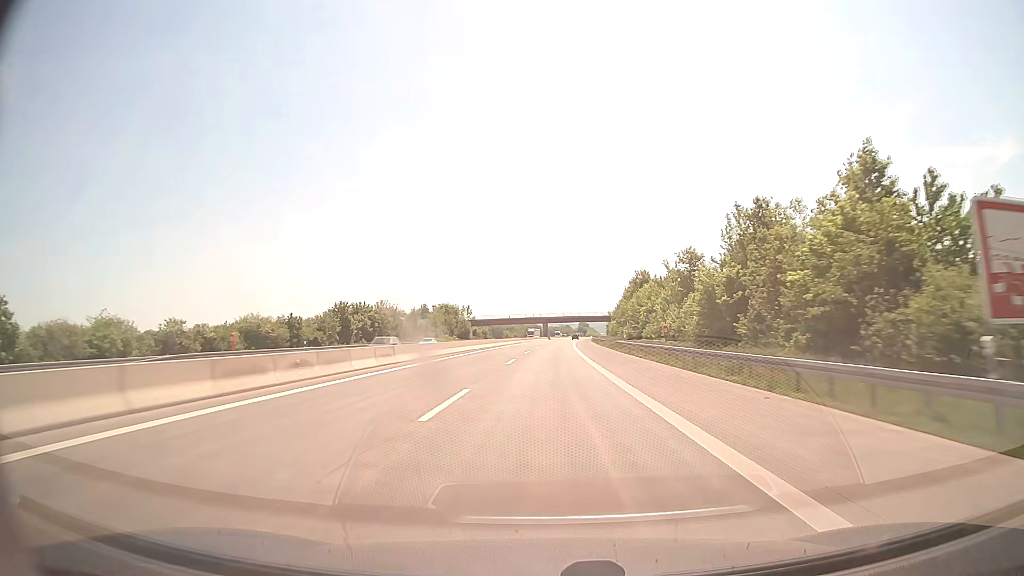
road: motorway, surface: concrete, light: Day
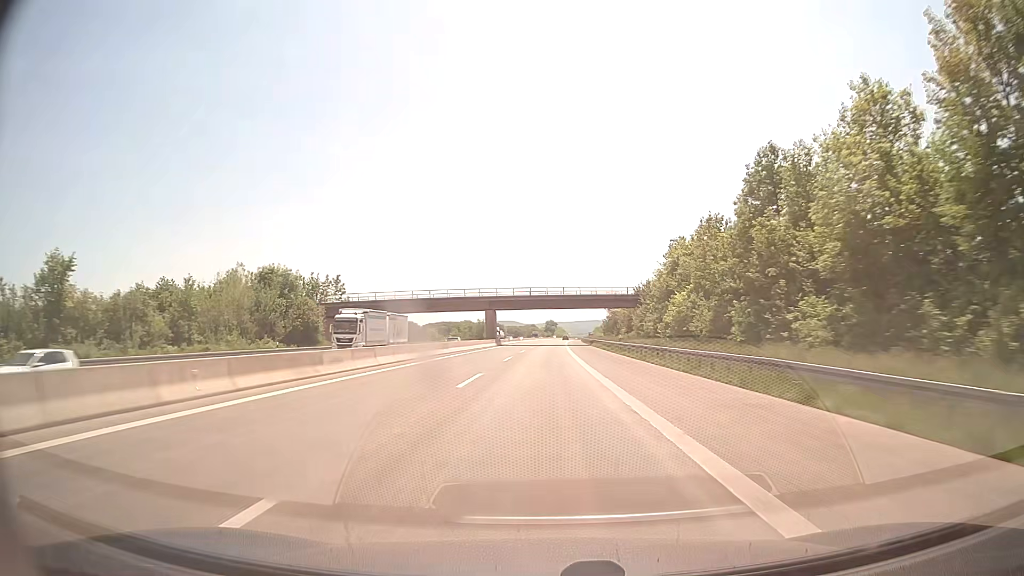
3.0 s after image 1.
(+3.0, +103.3) m; +3°
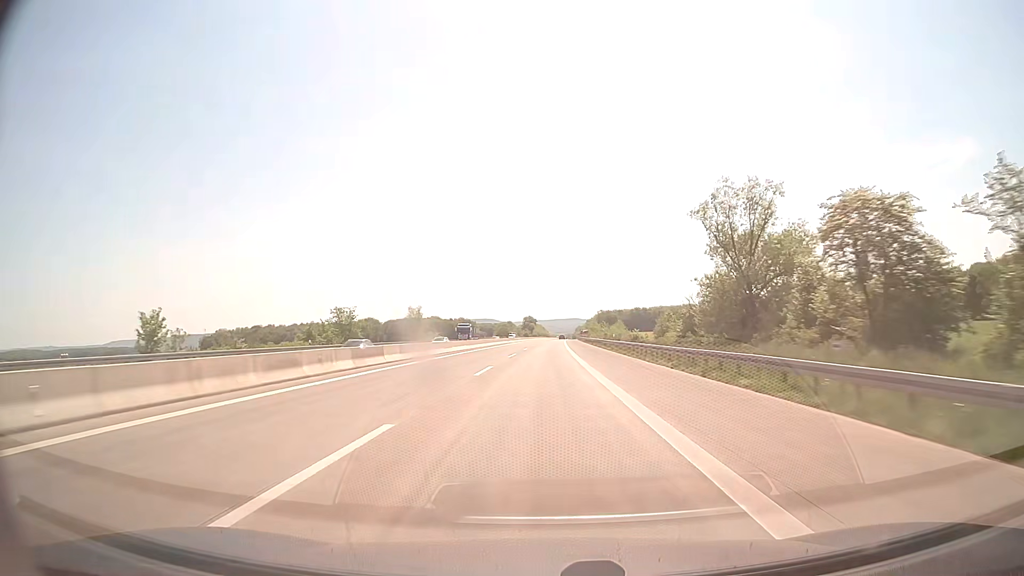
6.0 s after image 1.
(+1.8, +103.3) m; +2°
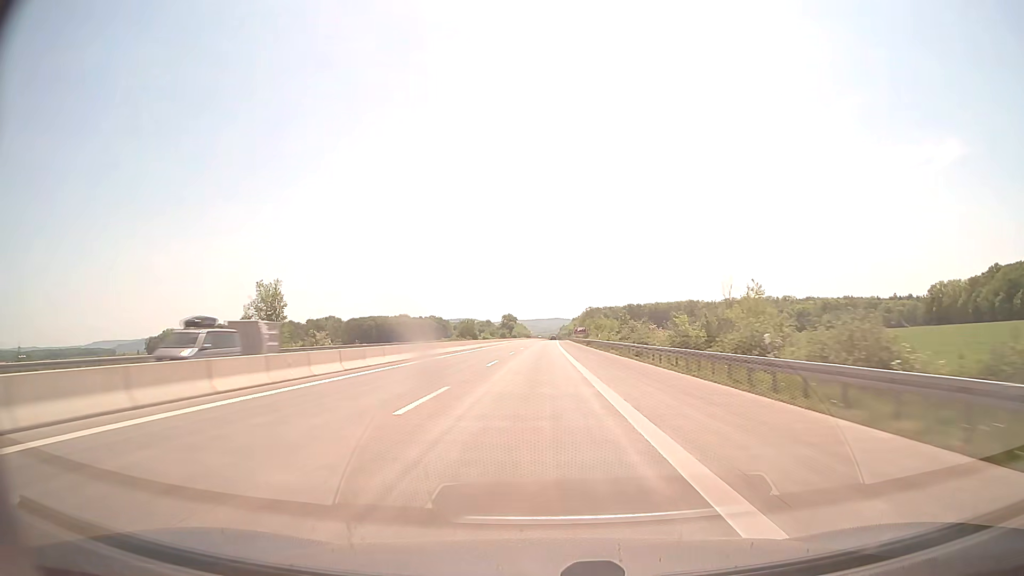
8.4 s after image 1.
(+1.1, +82.6) m; +2°
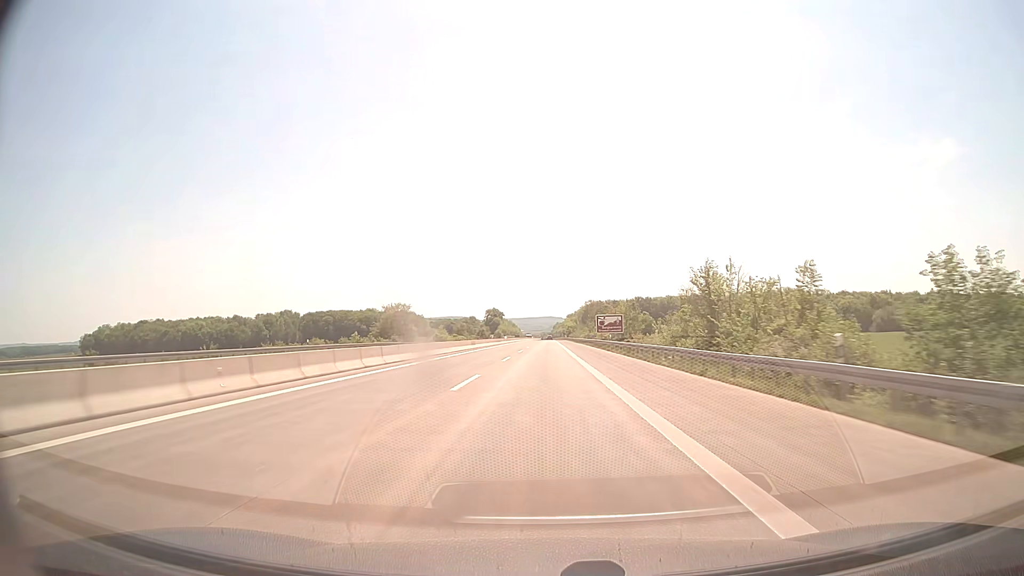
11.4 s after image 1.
(+0.2, +103.4) m; +1°
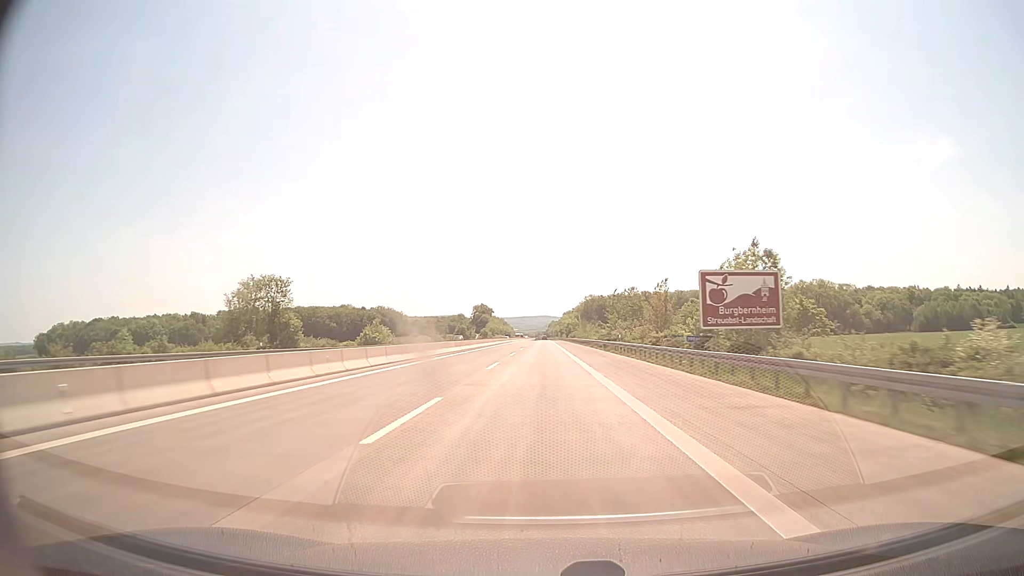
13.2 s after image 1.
(+0.2, +62.0) m; 0°
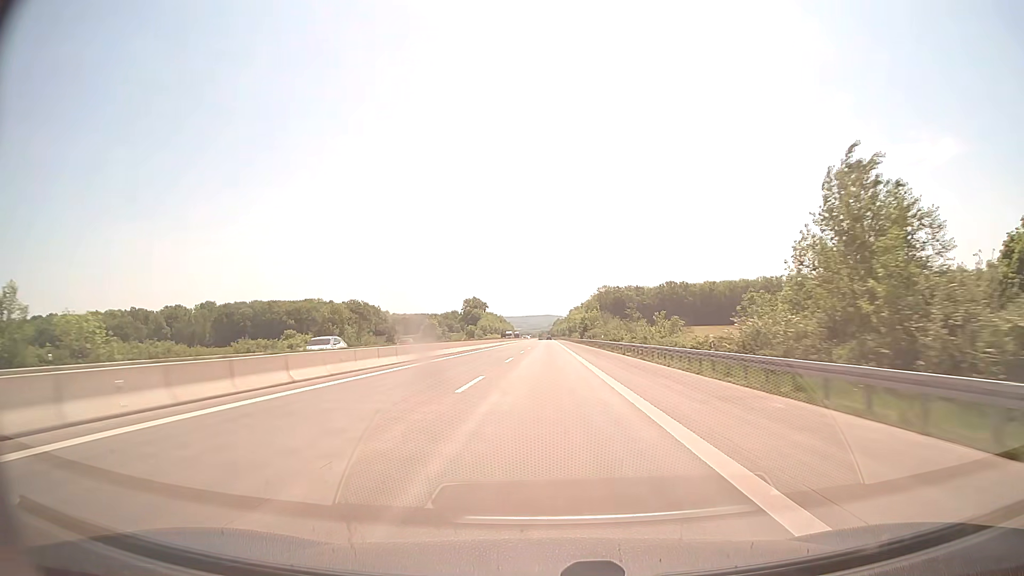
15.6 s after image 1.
(-0.1, +82.6) m; 0°
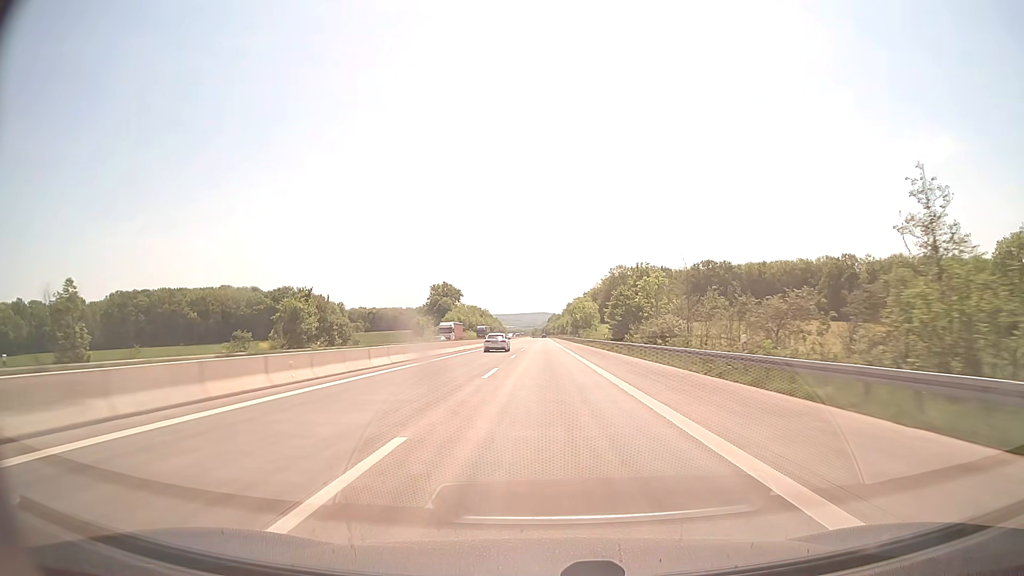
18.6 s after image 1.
(+0.1, +103.4) m; 0°
(0, +10) (0, +20) (0, +30) (0, +40) (0, +50) (0, +60) (0, +70) (0, +80) (0, +90) (0, +100) m
